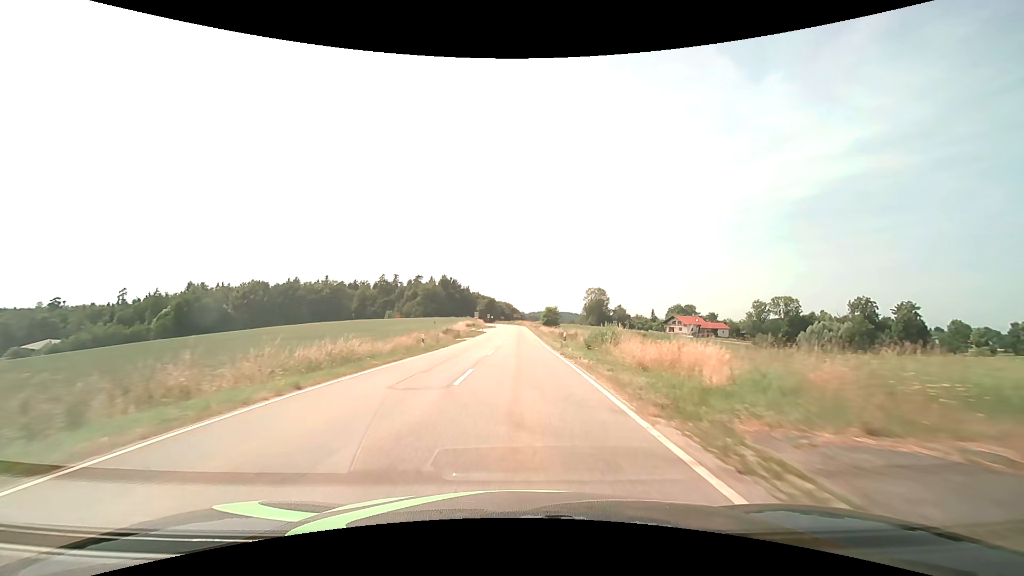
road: tertiary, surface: asphalt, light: Day
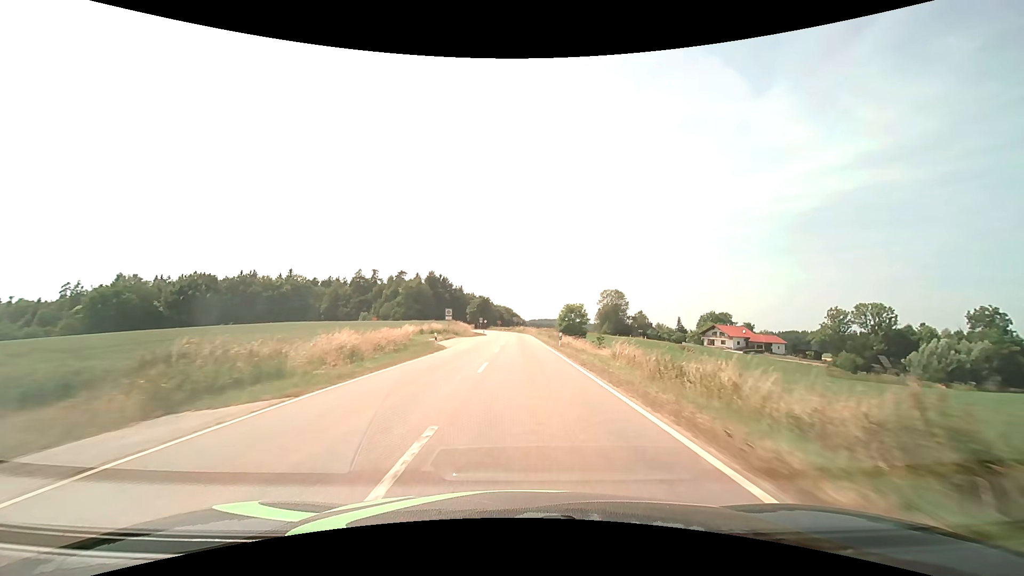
(-0.3, +43.9) m; 0°
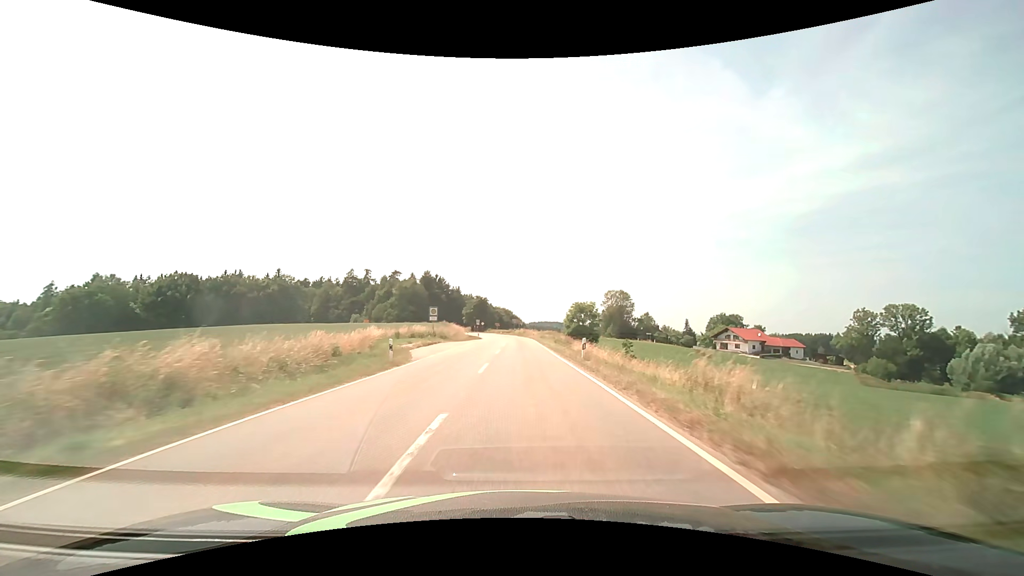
(0.0, +11.0) m; 0°
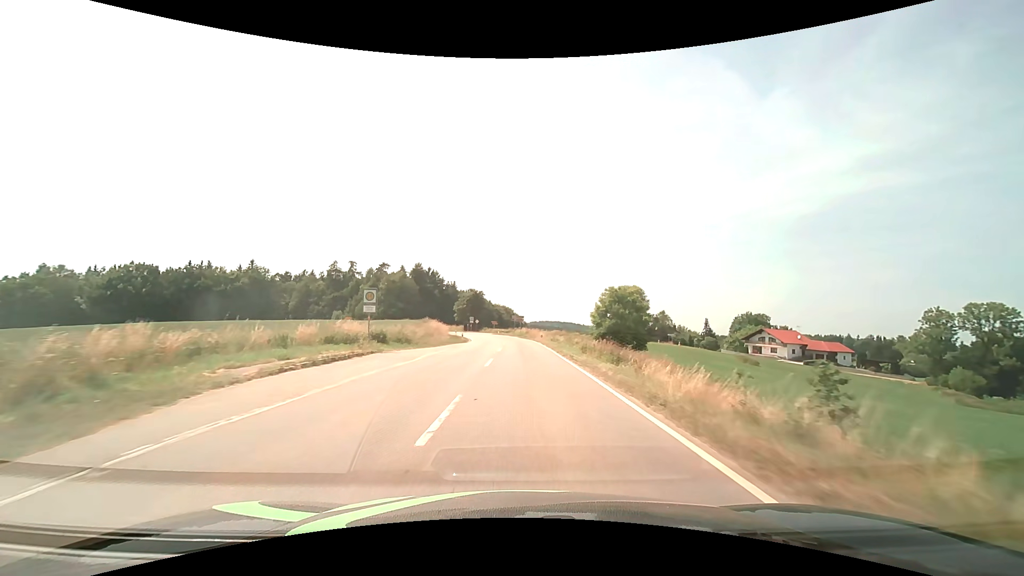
(0.0, +21.9) m; 0°
(0, +10) (0, +20) (0, +30) (0, +40) (0, +50) (-1, +60) (-2, +70) (-3, +80) (-6, +90) (-9, +99) m
